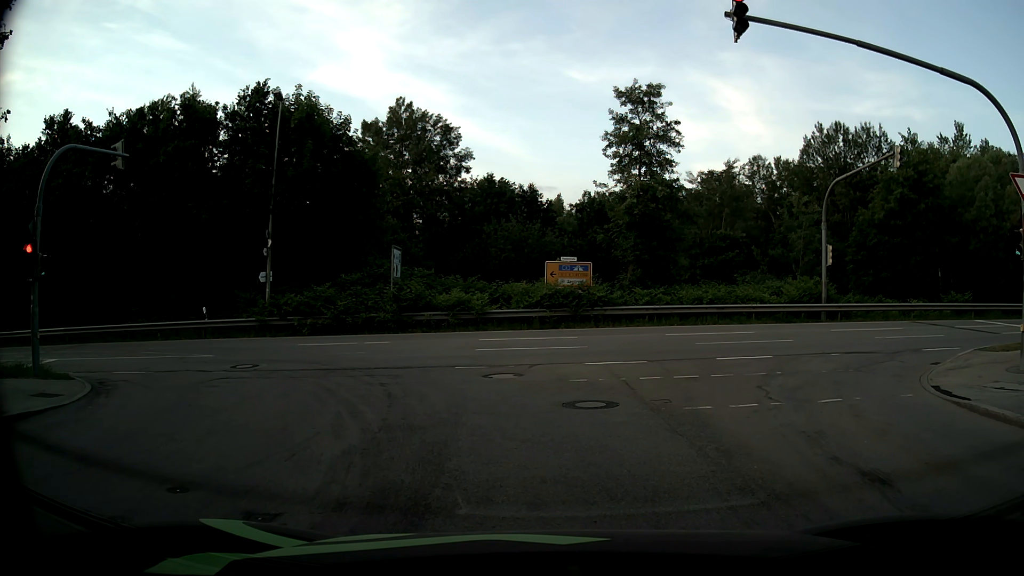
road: residential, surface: asphalt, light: Day
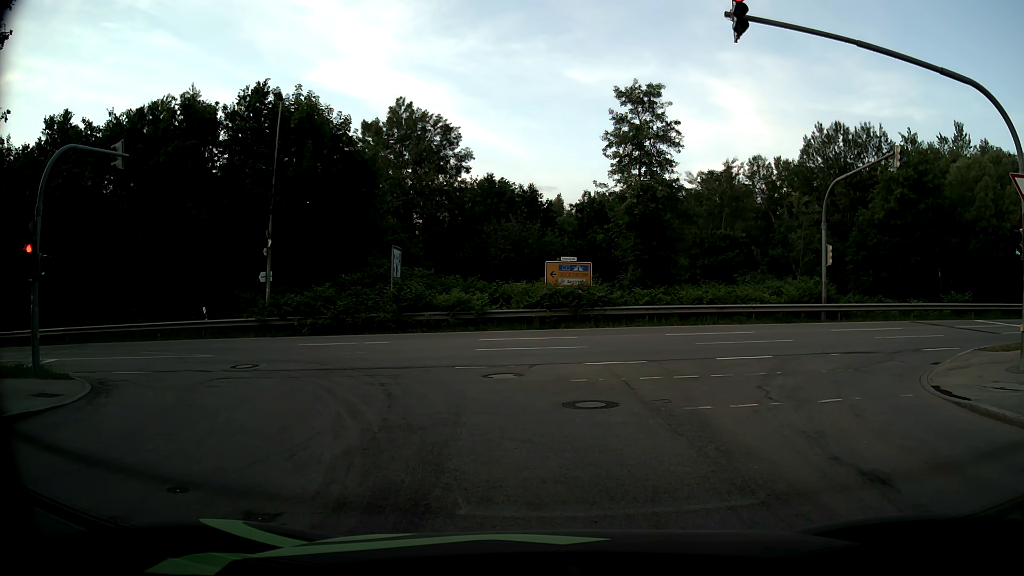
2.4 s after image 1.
(0.0, 0.0) m; 0°
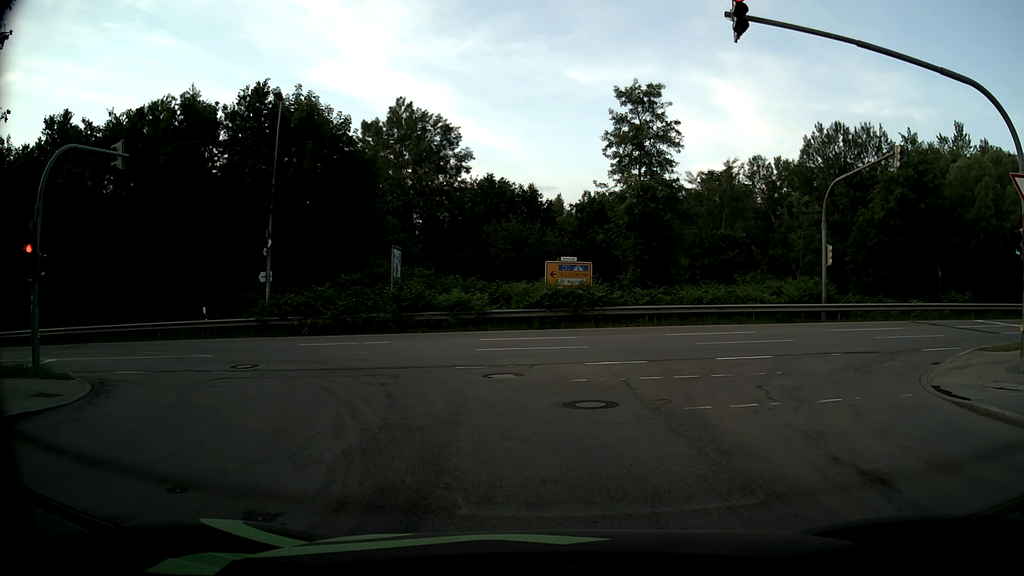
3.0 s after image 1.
(0.0, 0.0) m; 0°
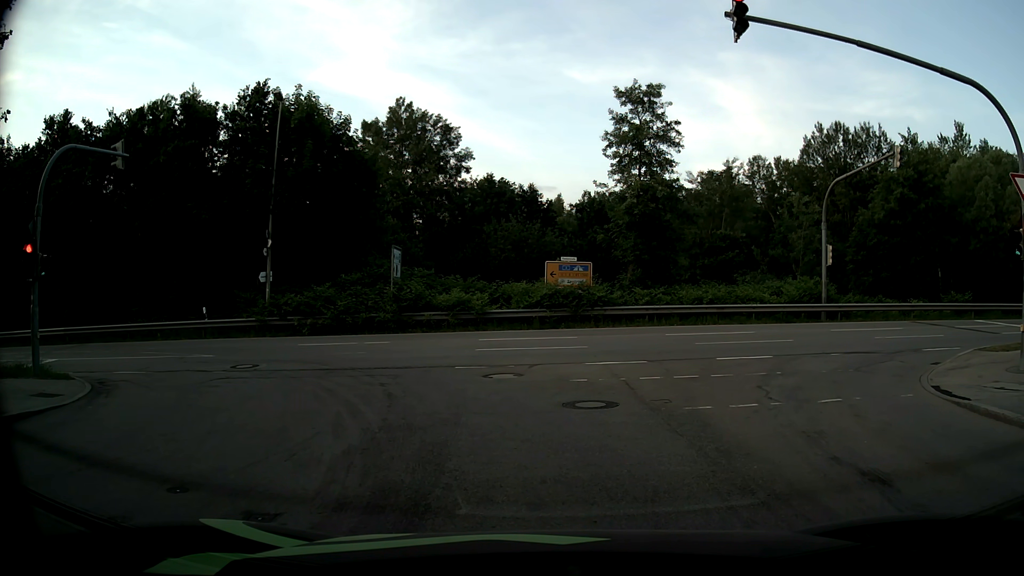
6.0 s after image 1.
(0.0, 0.0) m; 0°
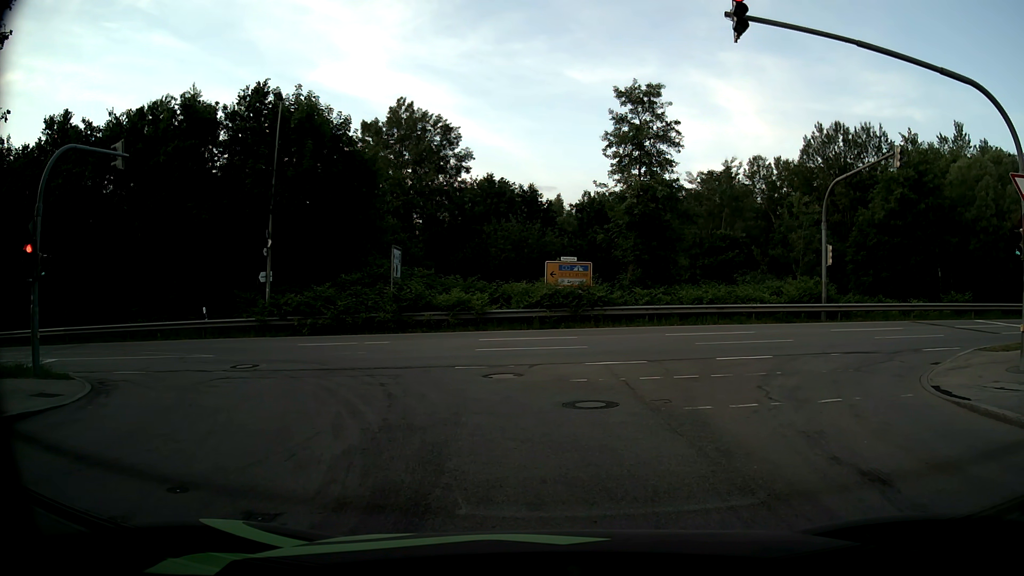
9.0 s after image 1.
(0.0, 0.0) m; 0°
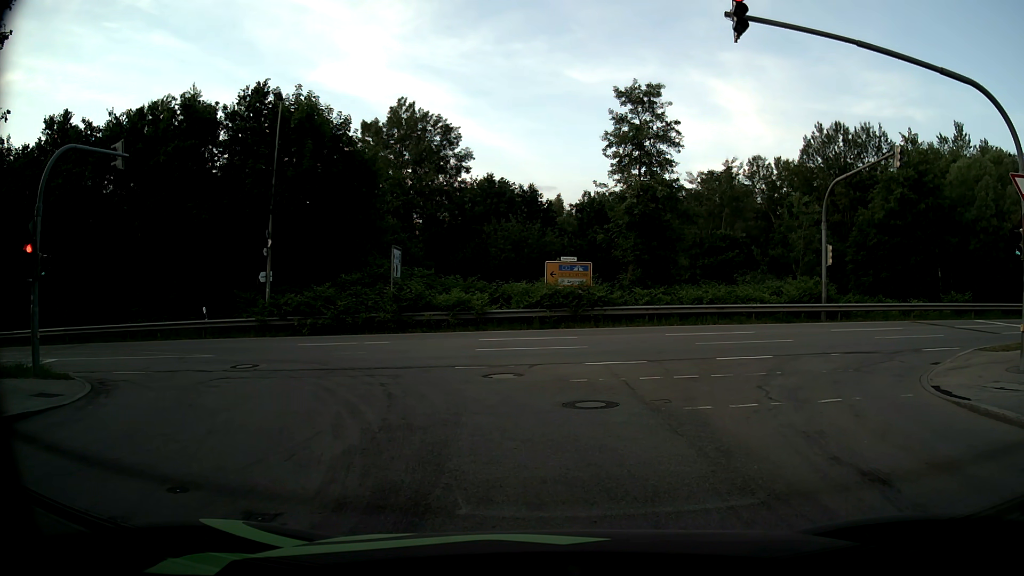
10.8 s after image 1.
(0.0, 0.0) m; 0°
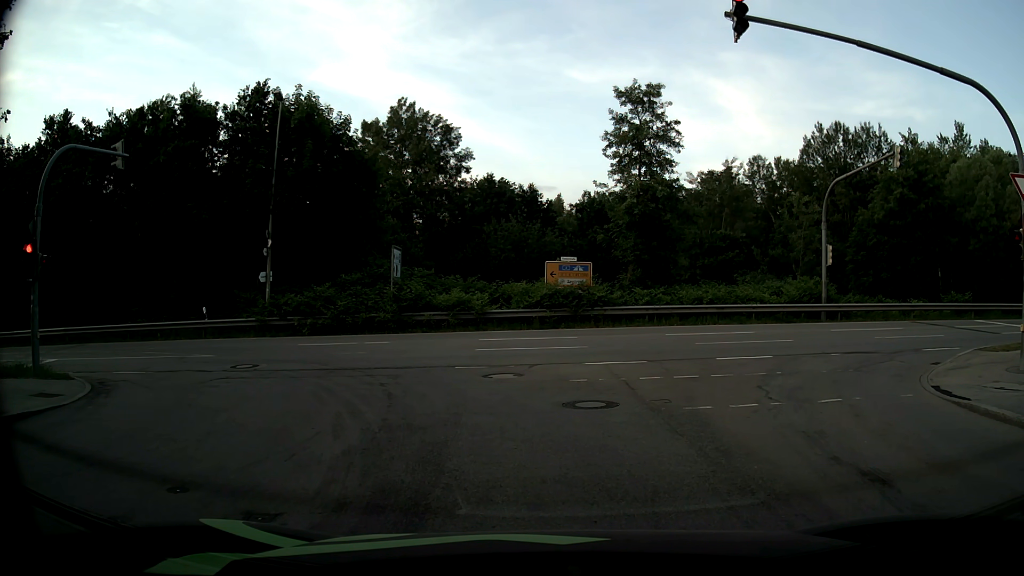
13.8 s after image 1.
(0.0, 0.0) m; 0°
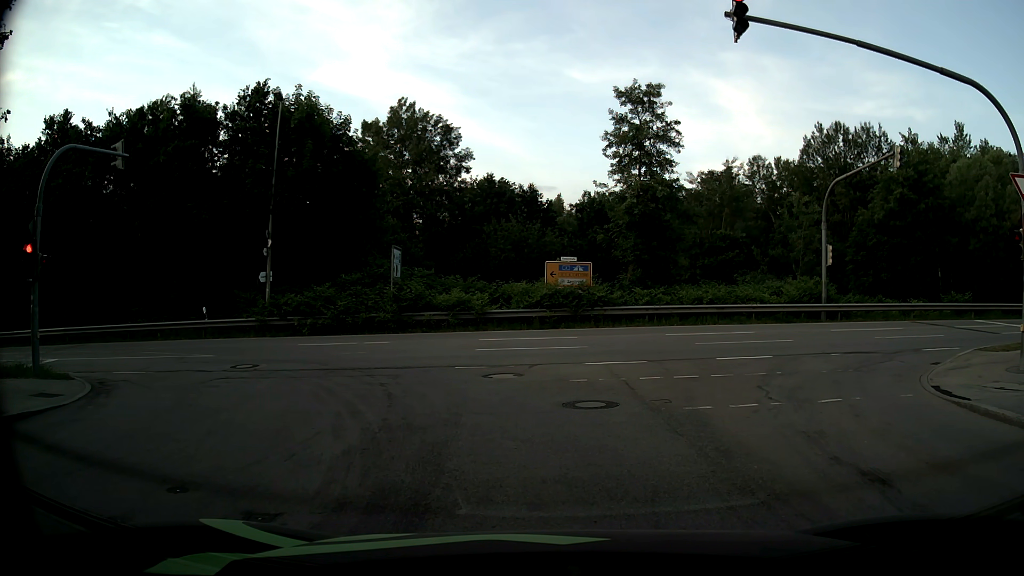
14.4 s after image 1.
(0.0, 0.0) m; 0°
(-1, +10) (-6, +19) (-15, +23) (-24, +24) (-34, +23) (-44, +22) (-54, +21) (-64, +20) (-74, +19) (-84, +17) m
